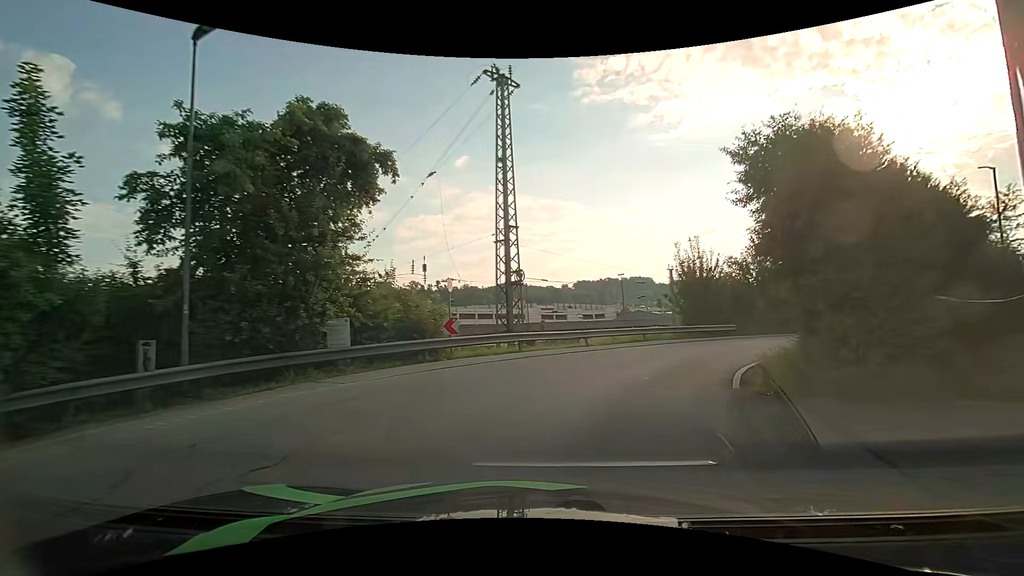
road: residential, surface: asphalt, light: Day
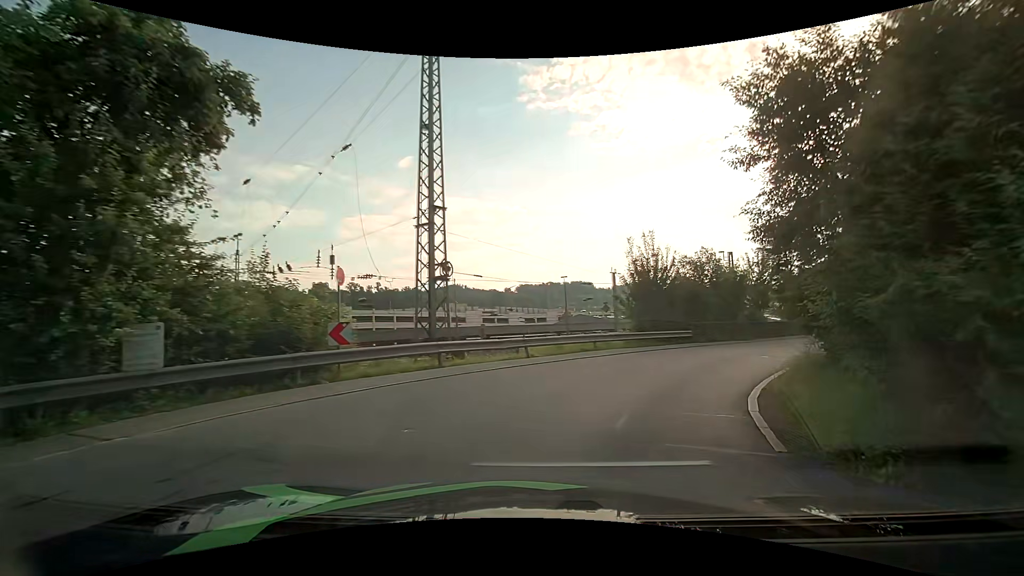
(+0.2, +4.1) m; +6°
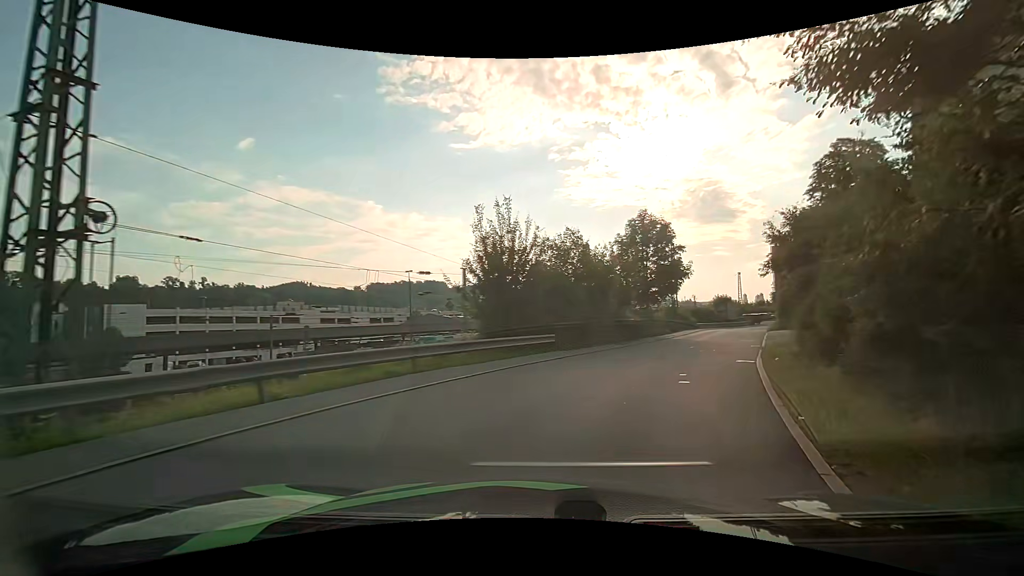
(+1.1, +7.9) m; +16°
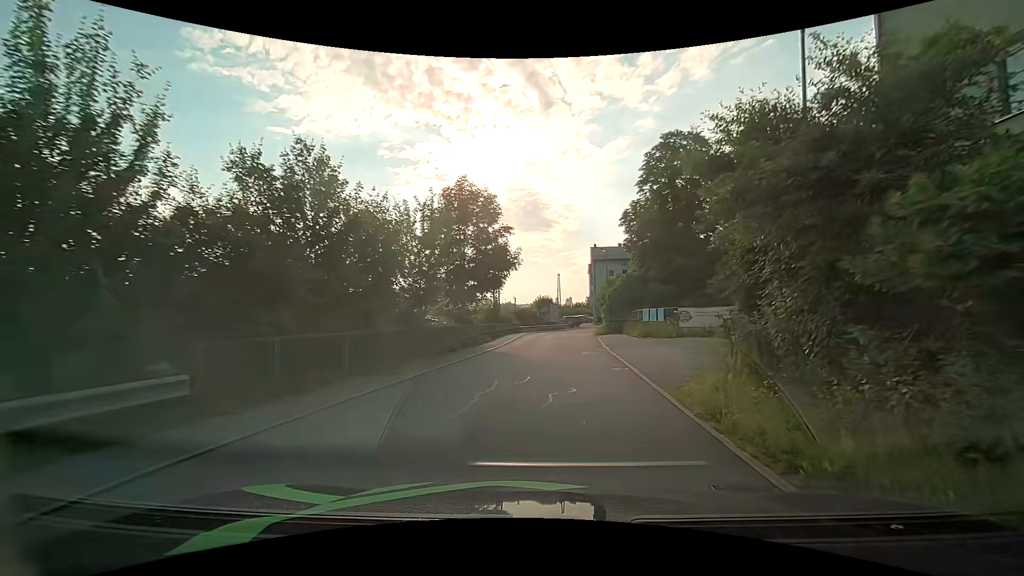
(+2.3, +11.4) m; +21°
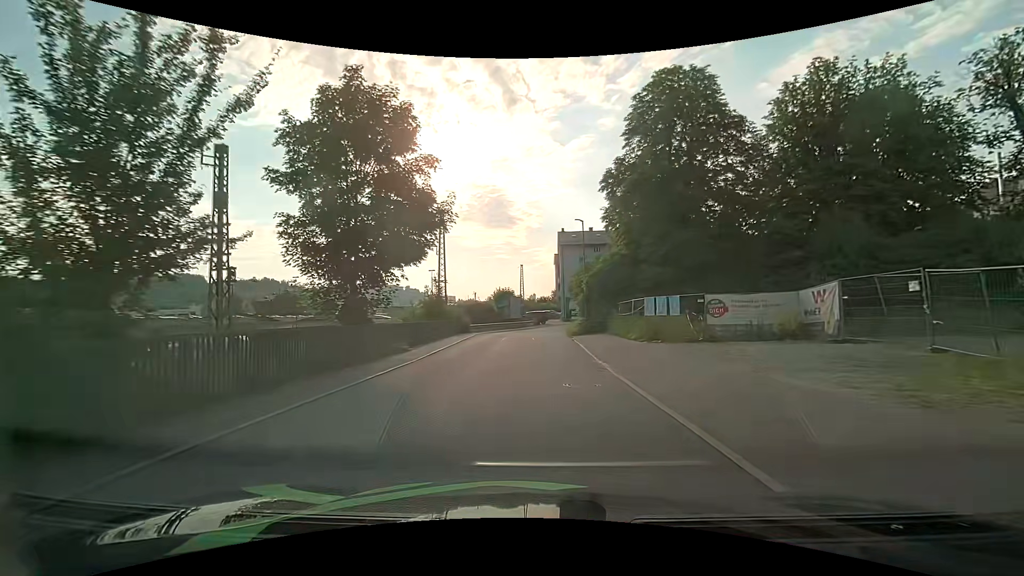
(+0.5, +12.5) m; +4°
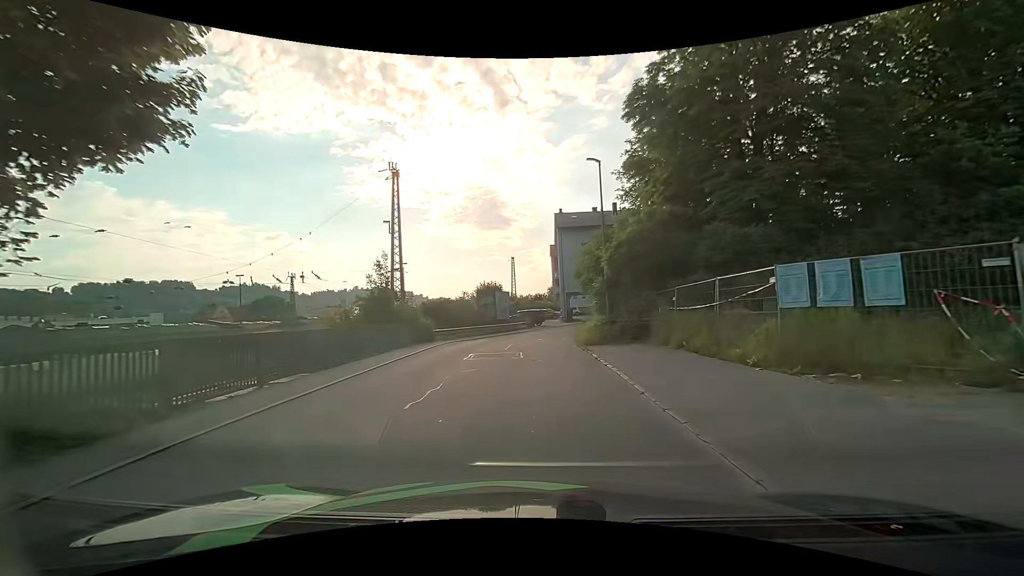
(+0.1, +13.6) m; 0°
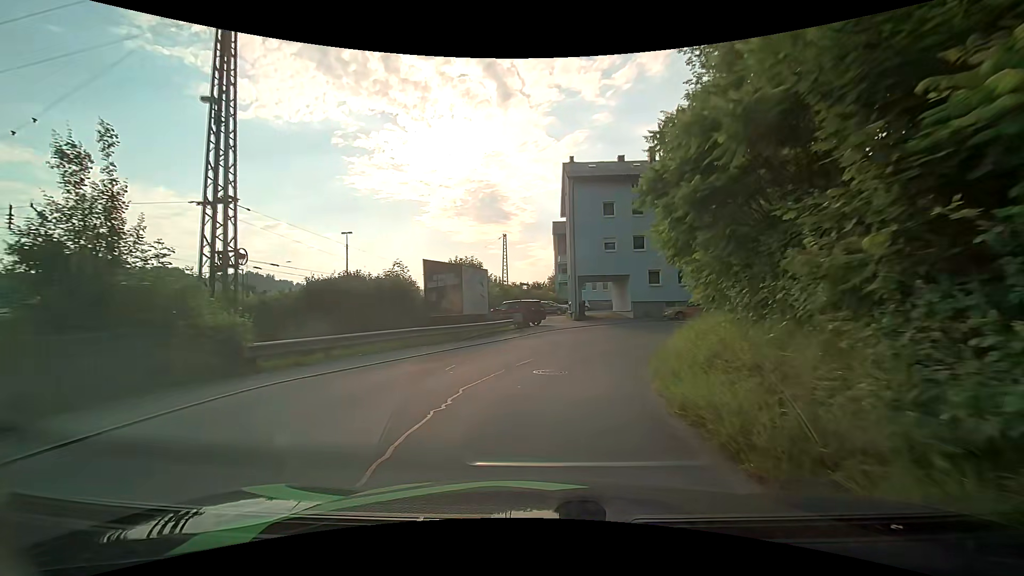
(0.0, +19.1) m; 0°
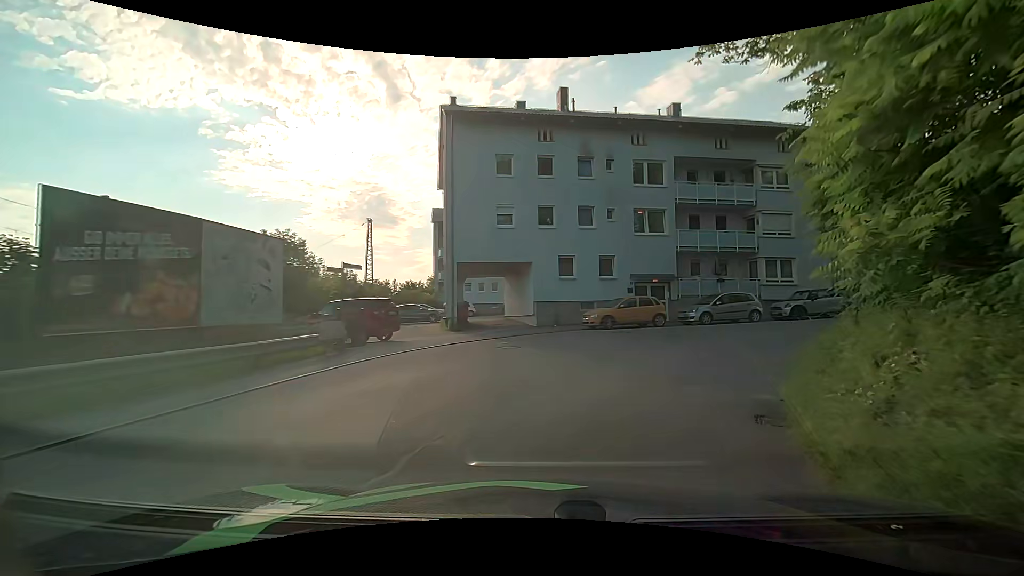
(+0.9, +12.9) m; +12°
(+2, +10) (+8, +18) (+17, +22) (+27, +24) (+37, +26) (+46, +27) (+55, +32) (+57, +42) (+56, +51) (+54, +61) m
